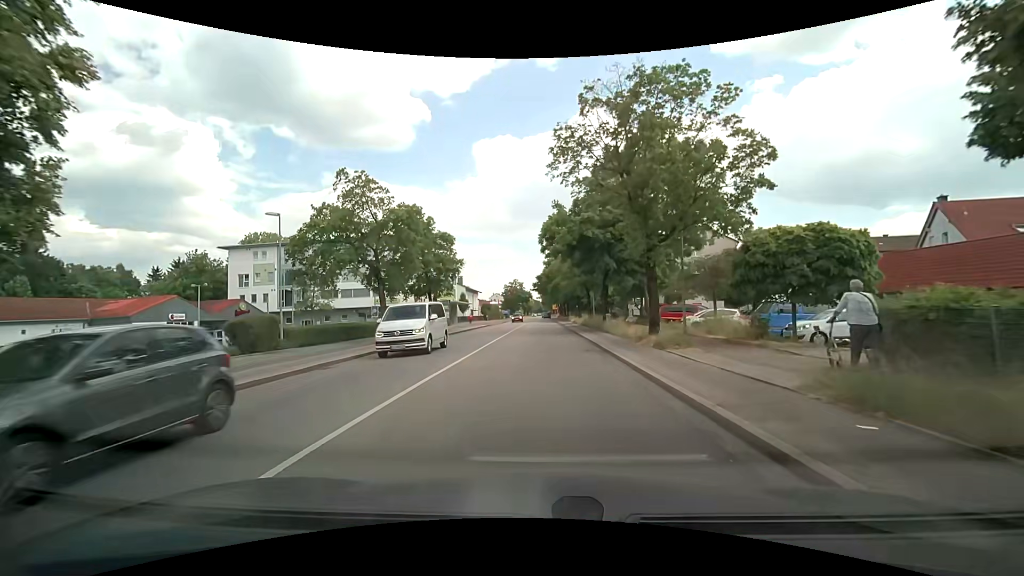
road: secondary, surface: asphalt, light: Day
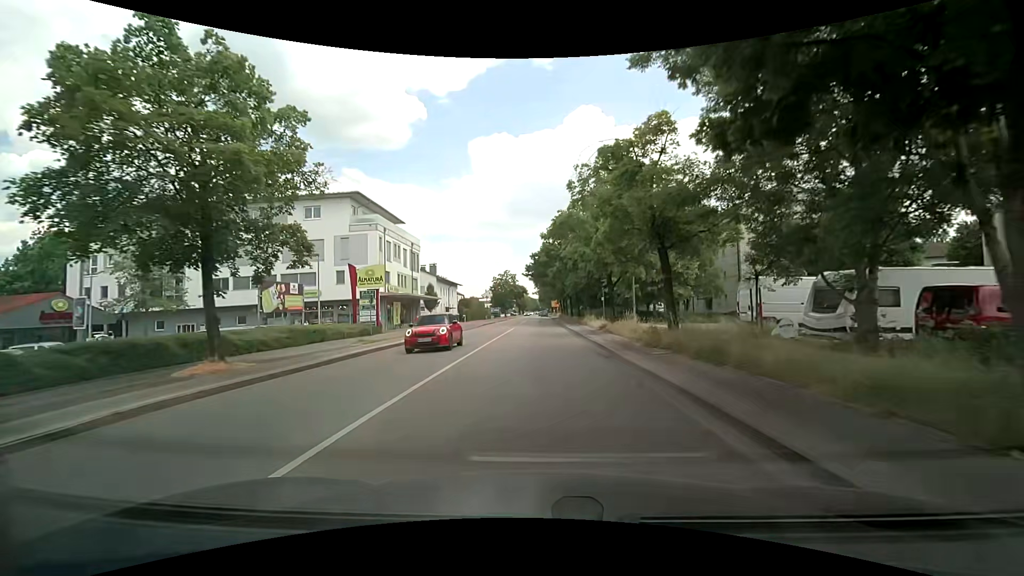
(-0.3, +28.6) m; -1°
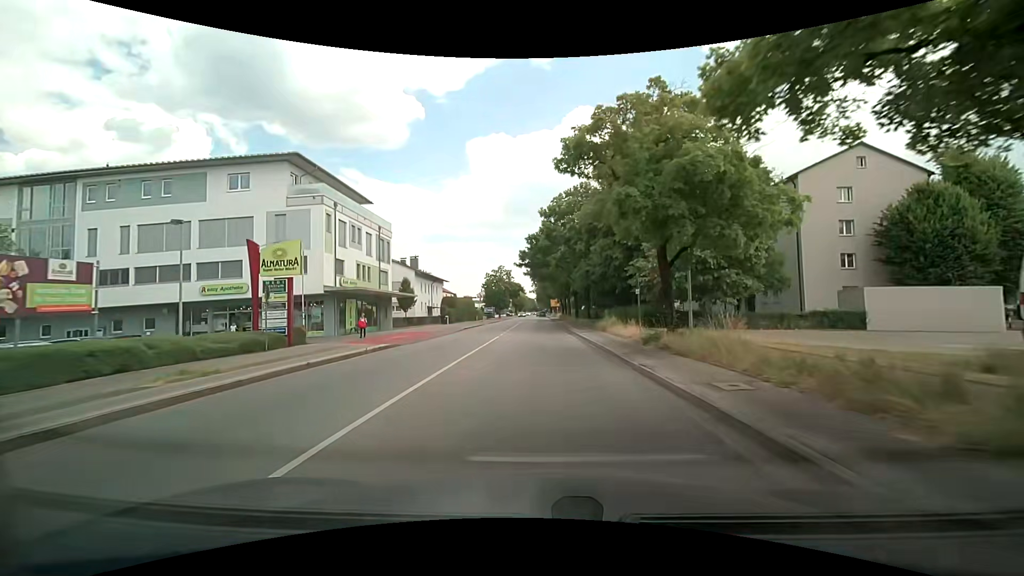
(0.0, +13.0) m; +1°
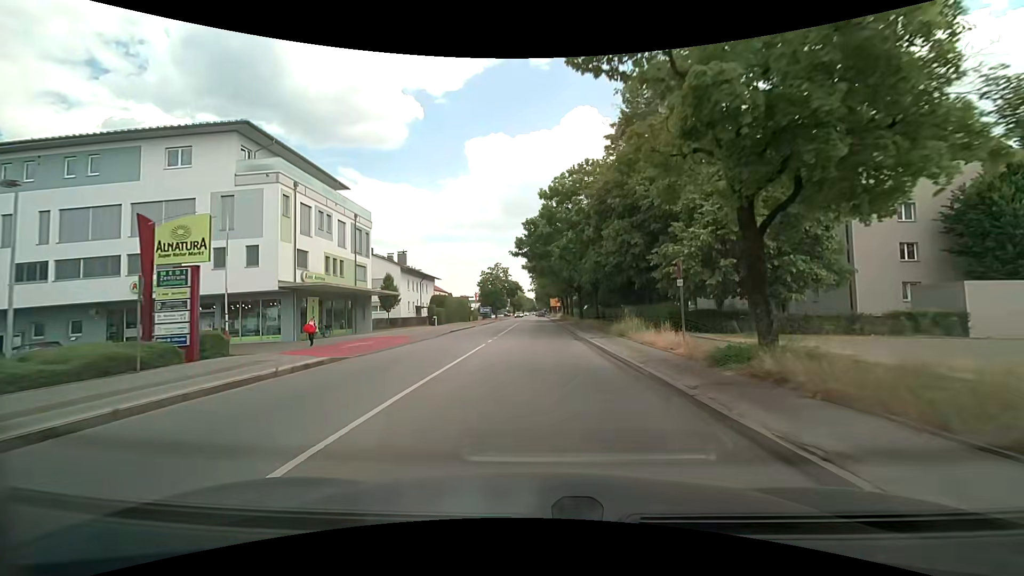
(-0.1, +6.8) m; 0°
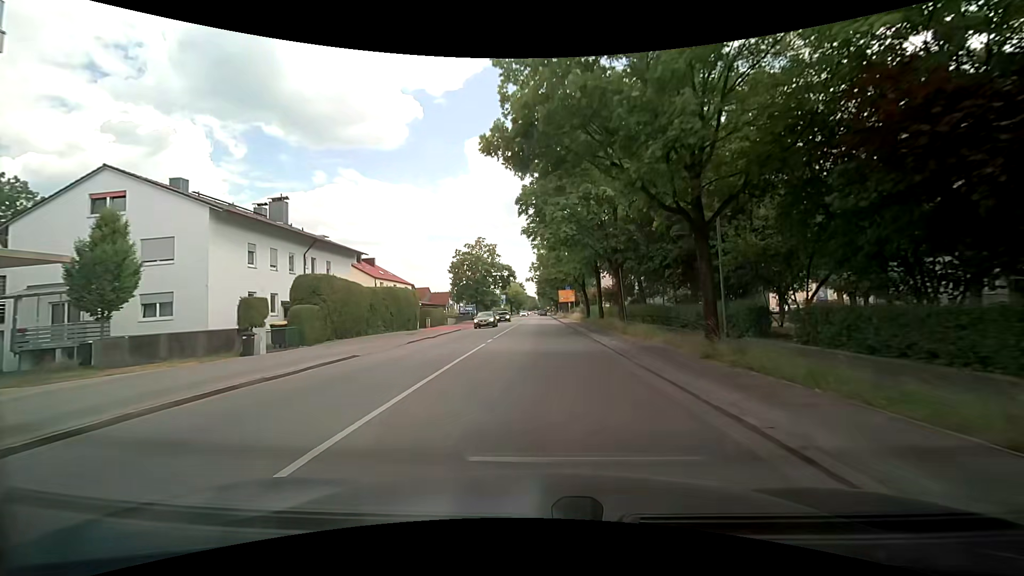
(-0.2, +36.8) m; 0°
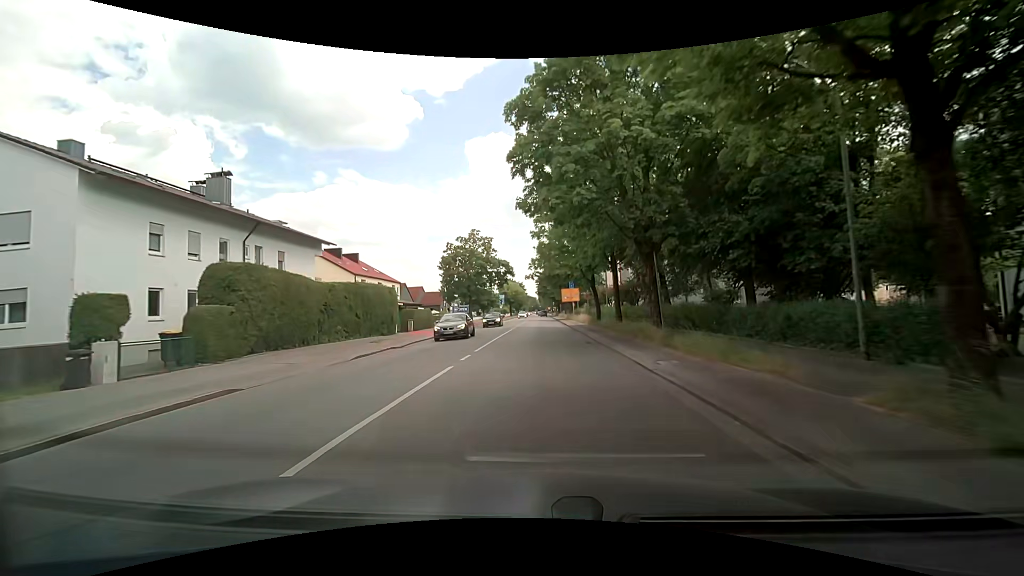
(0.0, +7.5) m; 0°
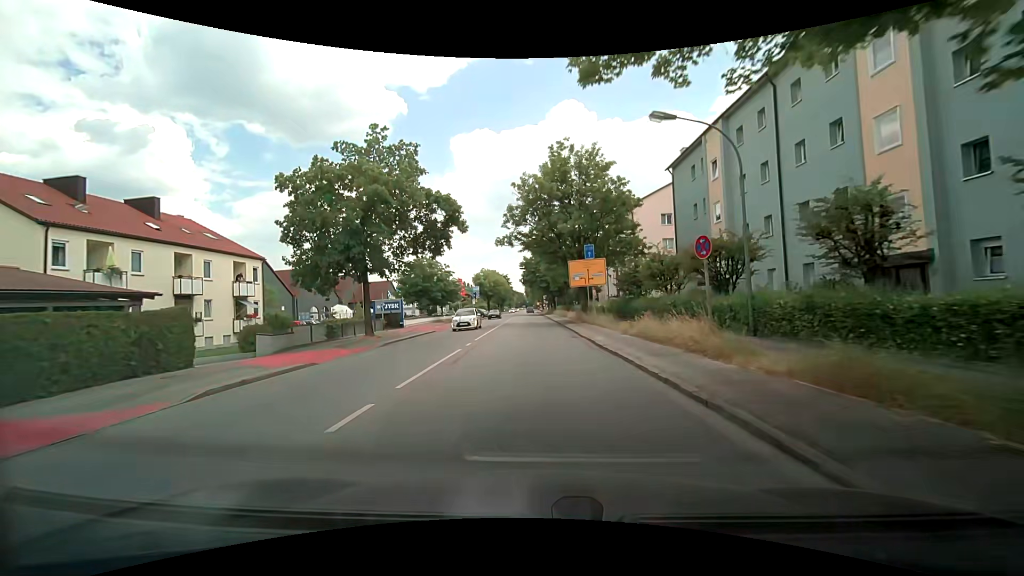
(+0.1, +35.8) m; +1°
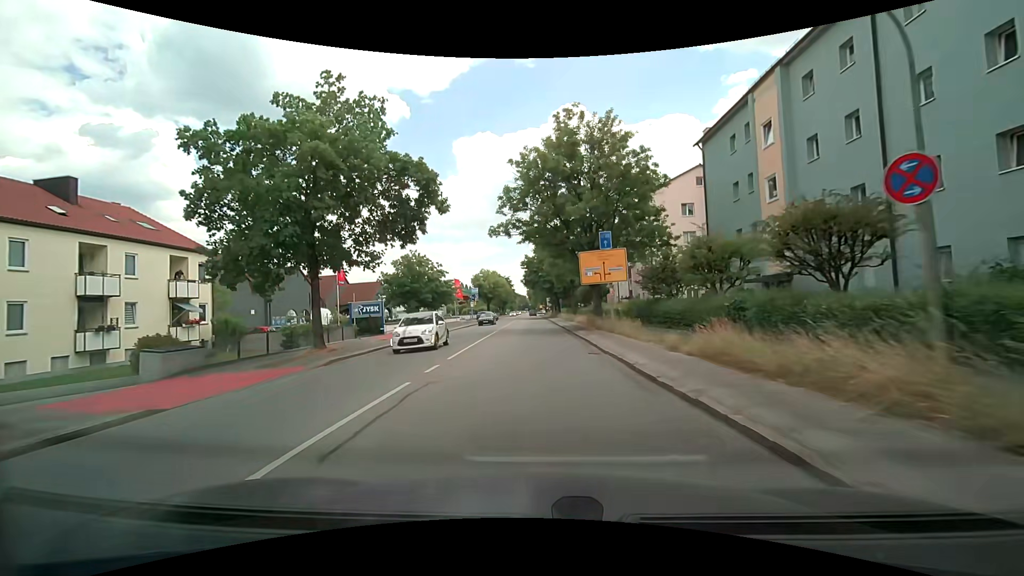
(0.0, +6.8) m; 0°
(0, +10) (0, +20) (0, +30) (0, +40) (0, +50) (-1, +60) (-1, +70) (-1, +80) (-1, +90) (-1, +100) m
